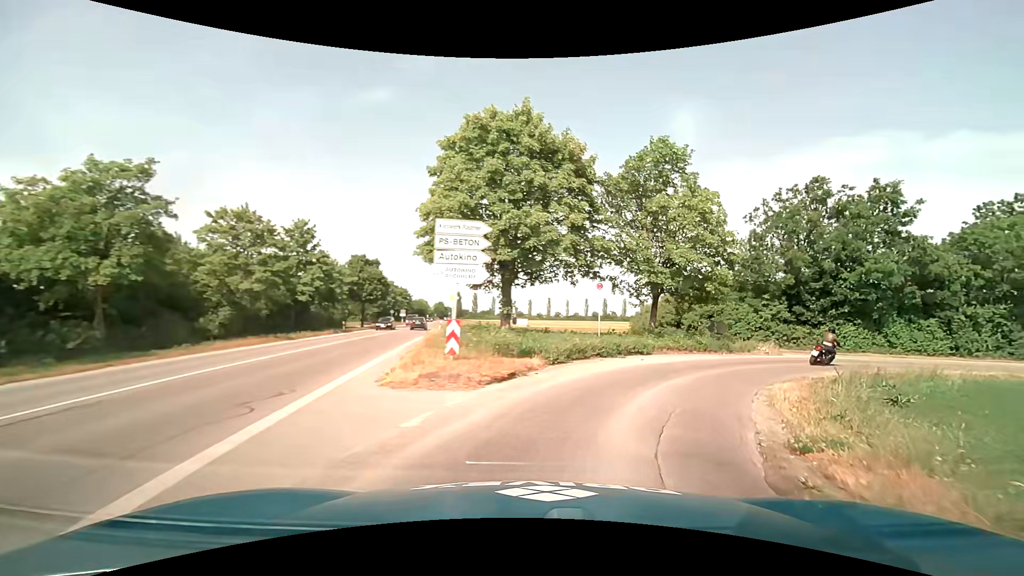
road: service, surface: asphalt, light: Day
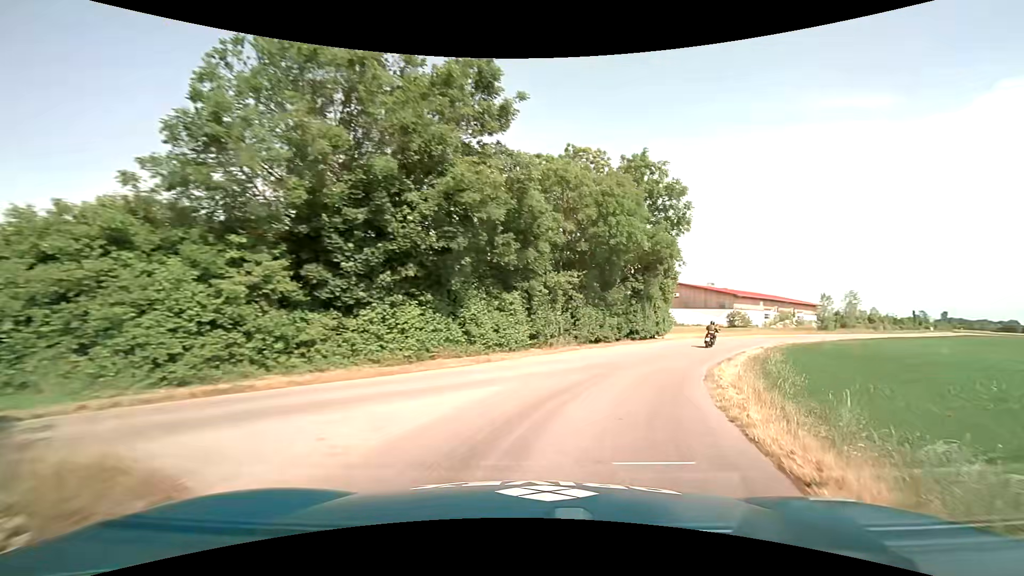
(+10.0, +21.2) m; +50°
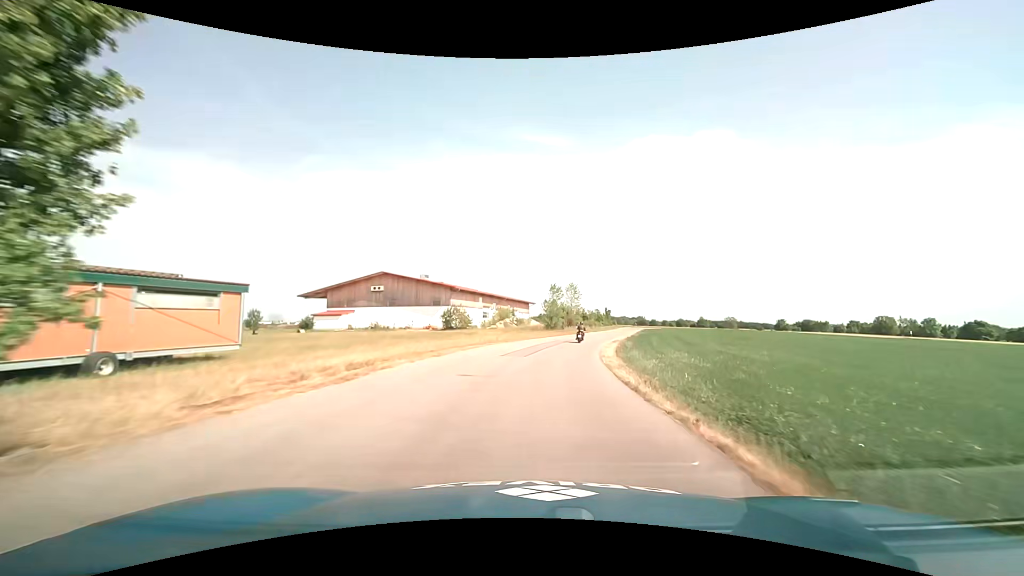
(+13.2, +36.0) m; +32°
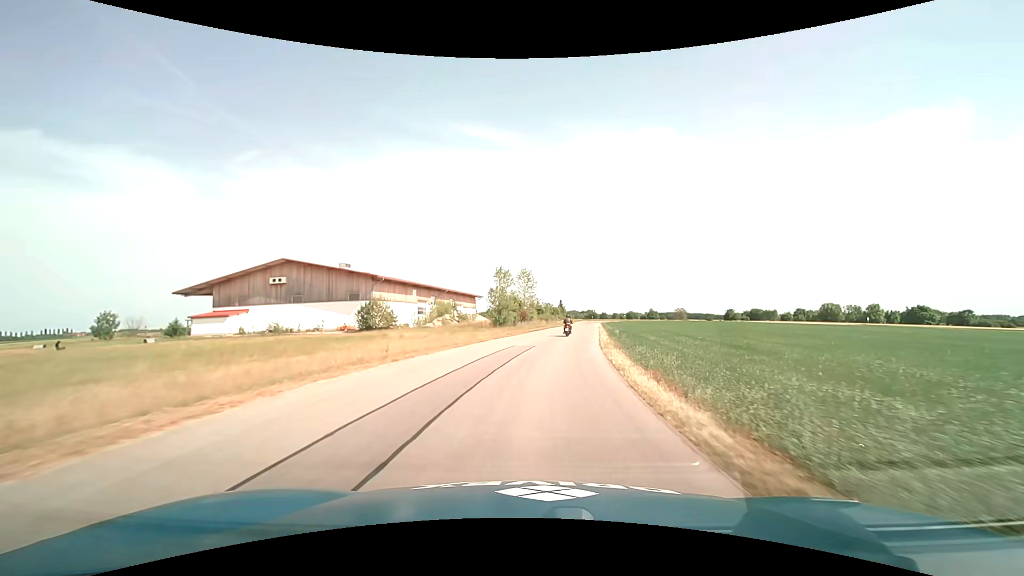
(+0.9, +19.3) m; +6°
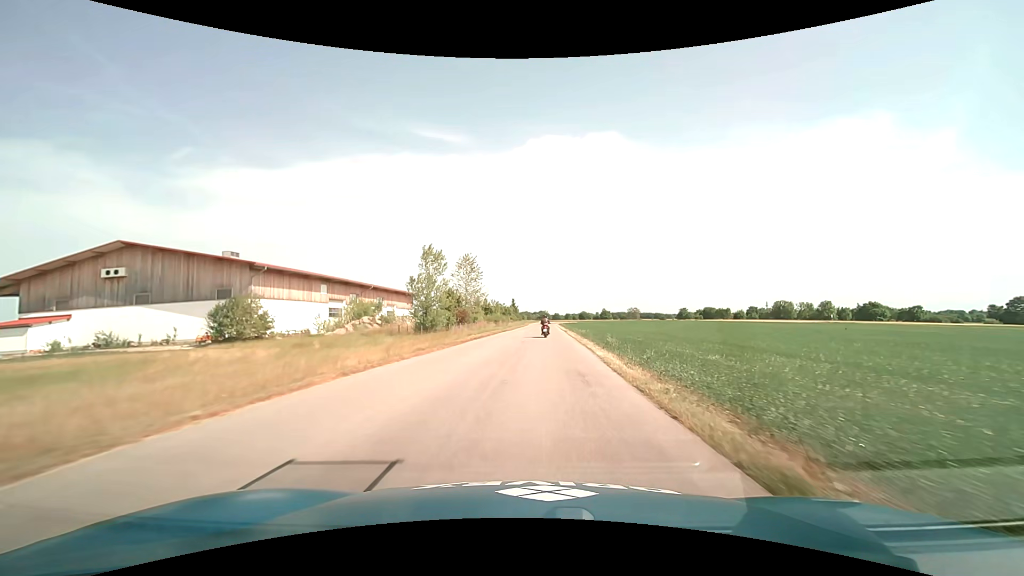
(+1.0, +19.8) m; +6°
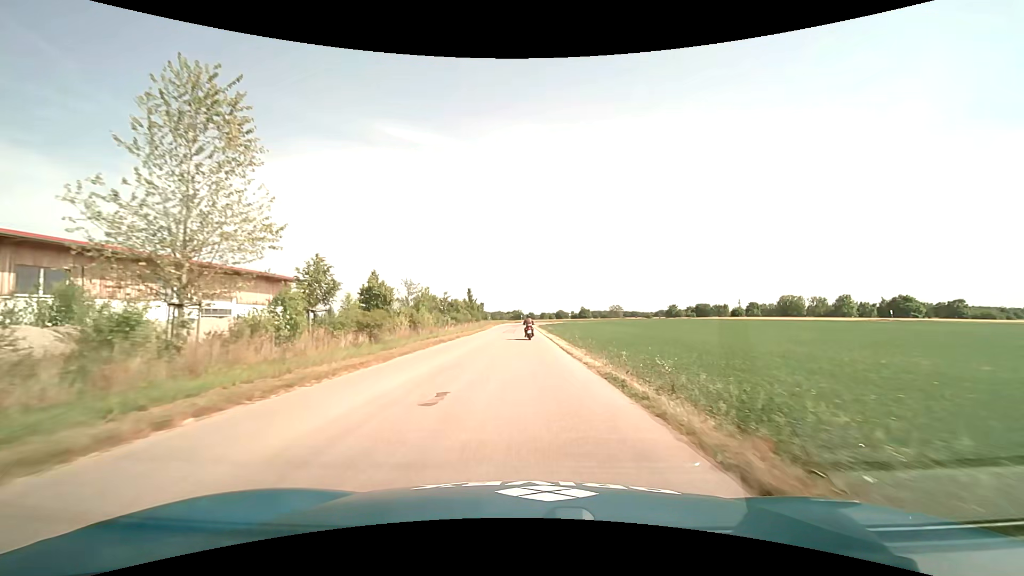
(+1.9, +48.0) m; +3°
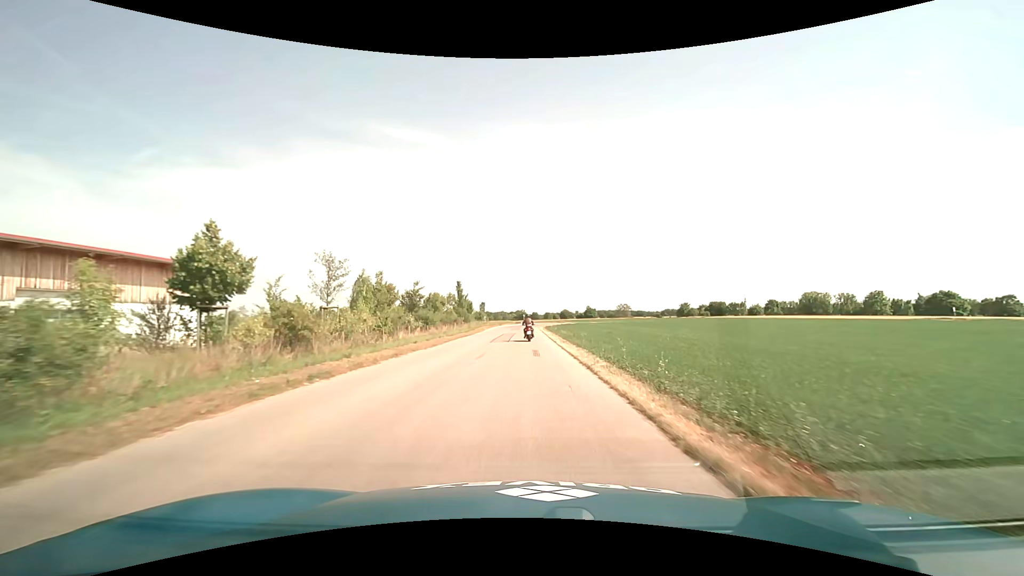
(0.0, +18.7) m; 0°
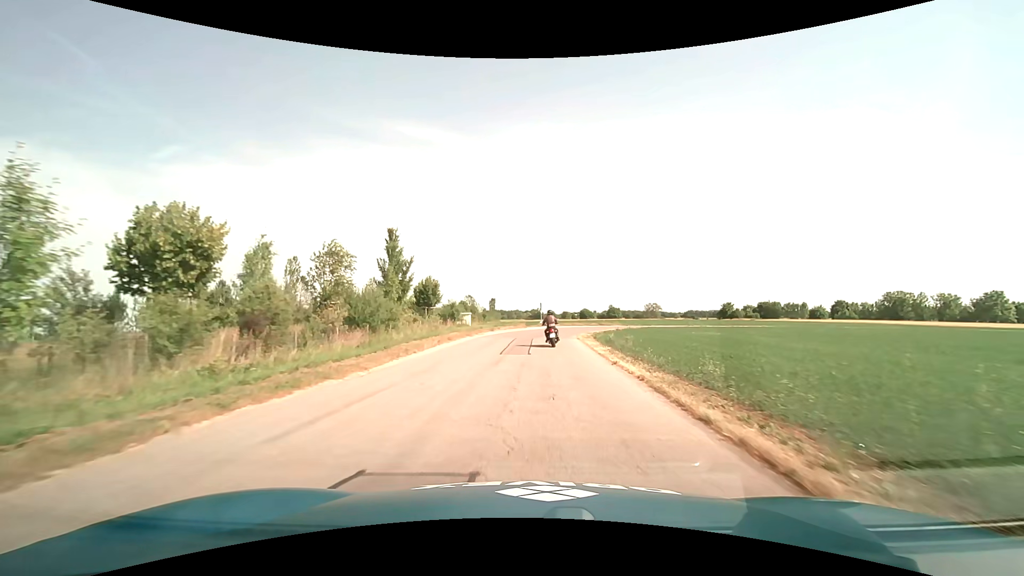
(-0.8, +43.5) m; -2°
(0, +10) (0, +20) (0, +30) (+2, +40) (+5, +49) (+11, +57) (+19, +63) (+28, +67) (+38, +68) (+48, +69) m
